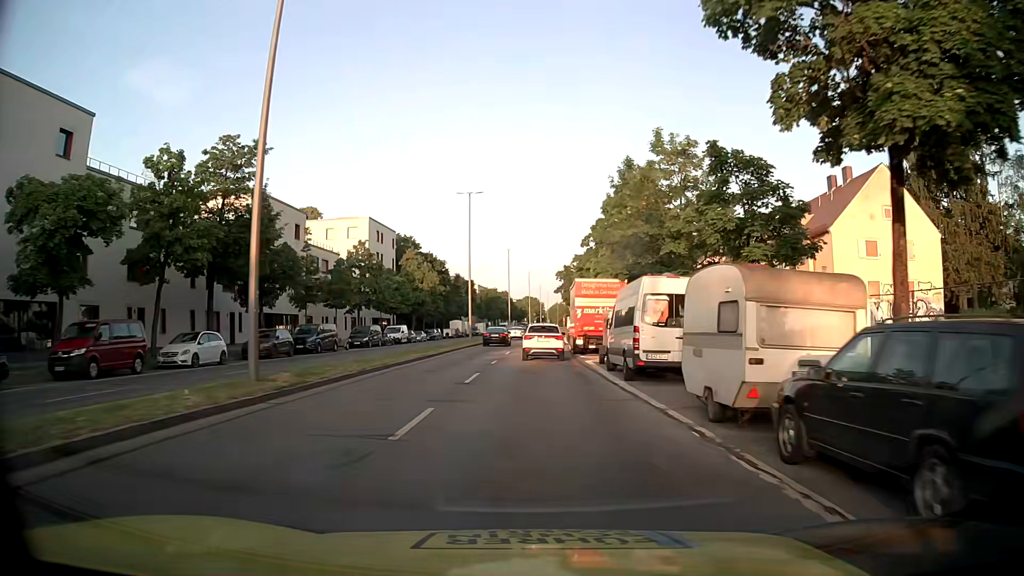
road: secondary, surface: asphalt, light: Day
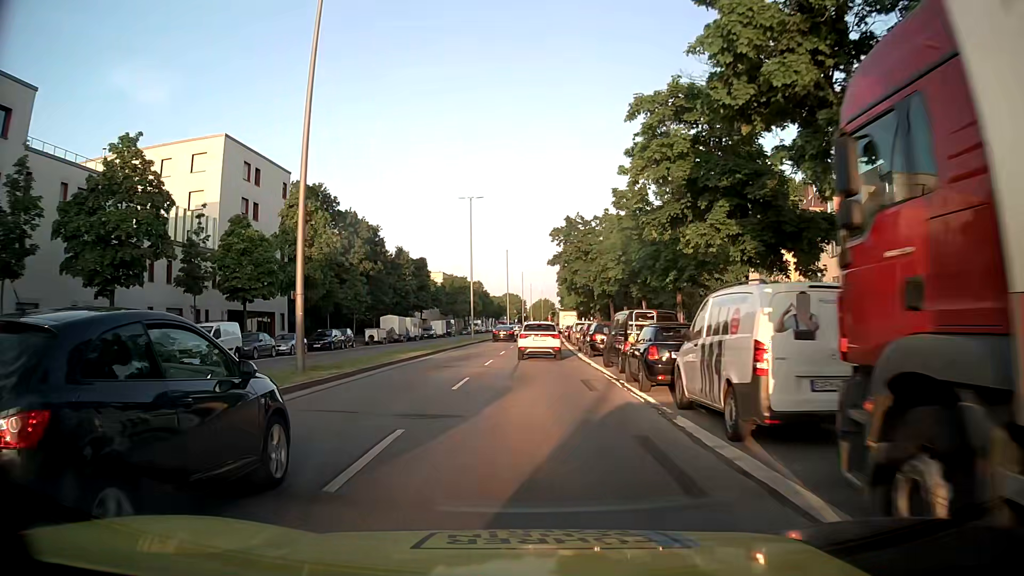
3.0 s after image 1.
(+0.5, +38.8) m; +2°
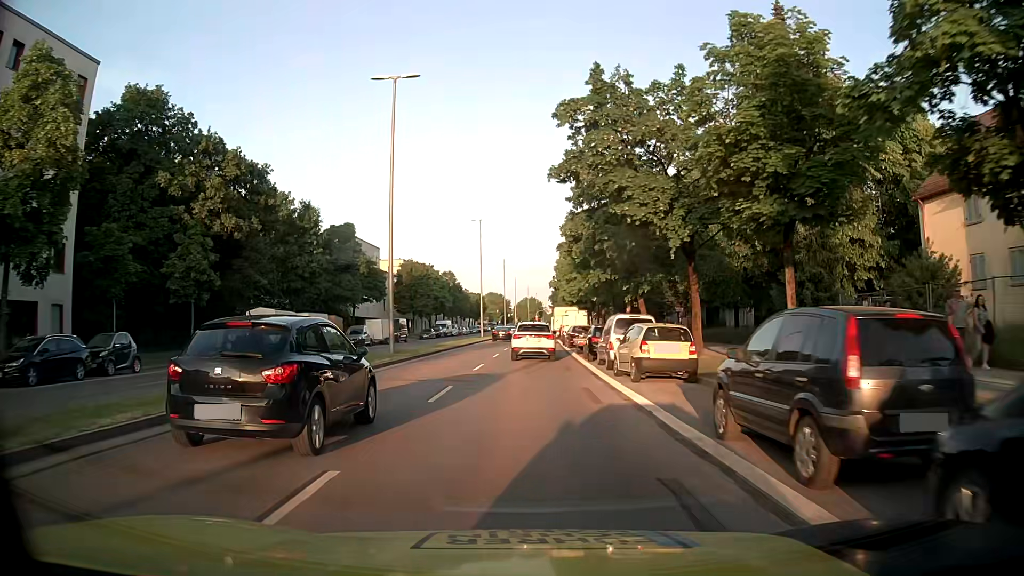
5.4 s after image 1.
(+0.2, +29.9) m; +1°
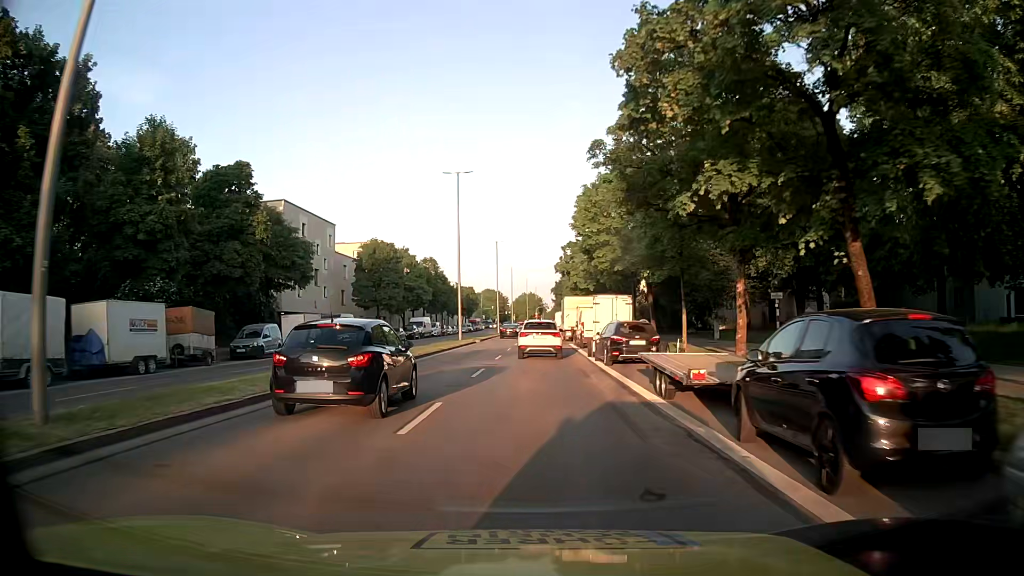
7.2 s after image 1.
(-0.1, +22.0) m; 0°
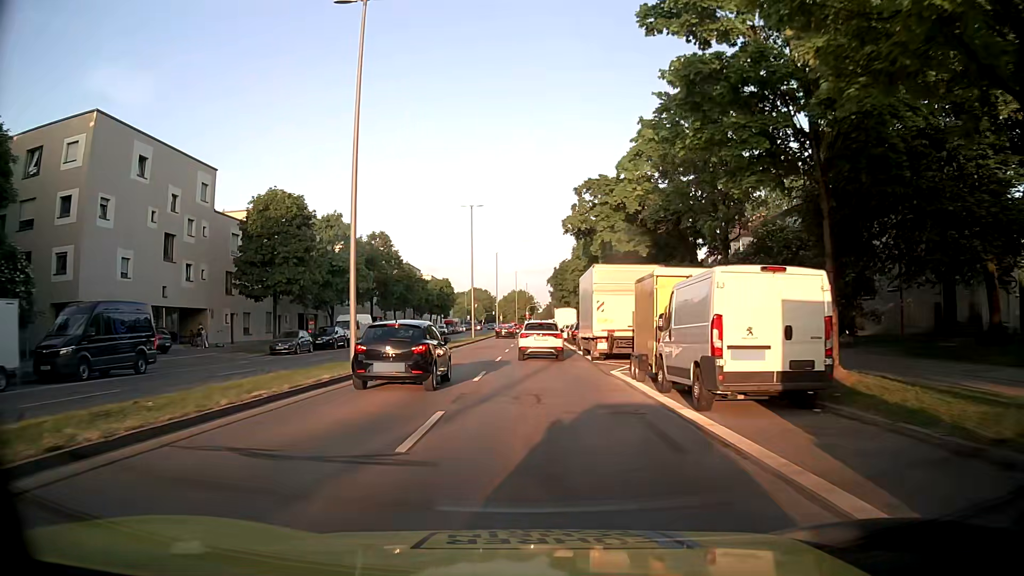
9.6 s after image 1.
(+0.2, +28.4) m; +1°
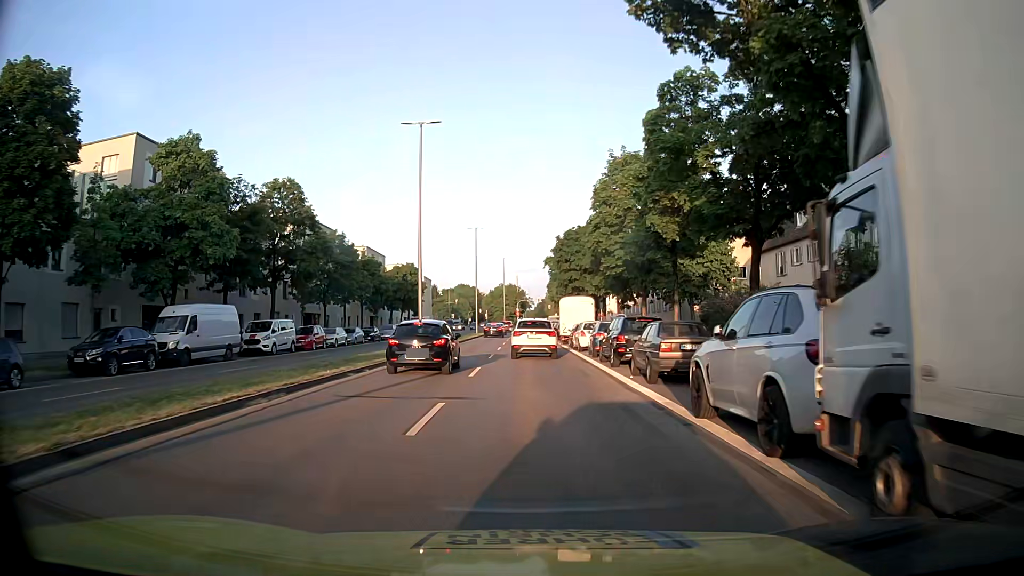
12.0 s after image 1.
(0.0, +26.5) m; +1°
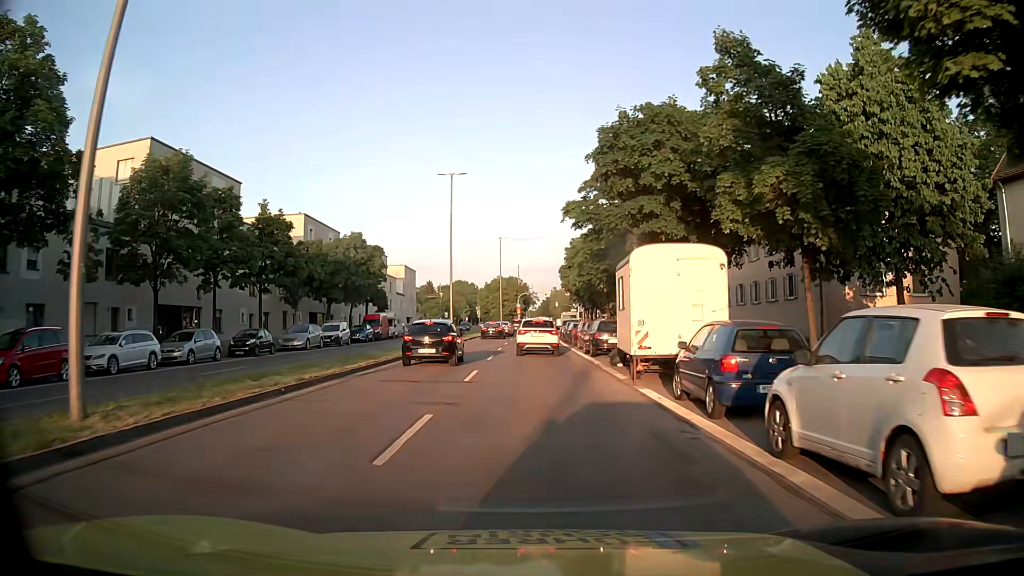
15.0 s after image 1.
(-0.5, +28.8) m; -2°
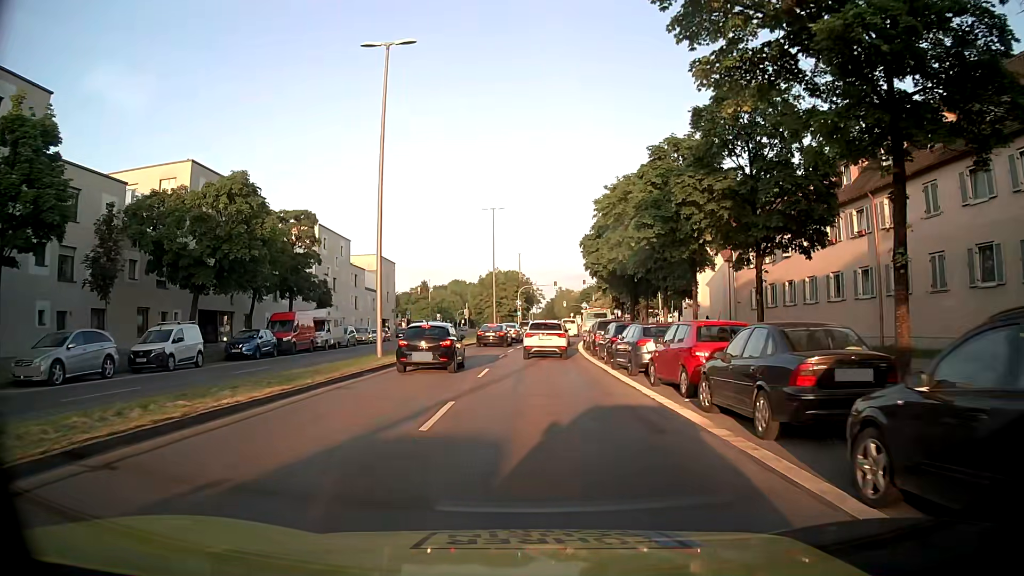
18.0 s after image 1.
(+0.2, +25.2) m; 0°
(0, +10) (0, +20) (0, +30) (+1, +40) (+2, +50) (+3, +60) (+4, +70) (+5, +80) (+6, +90) (+7, +100) m
